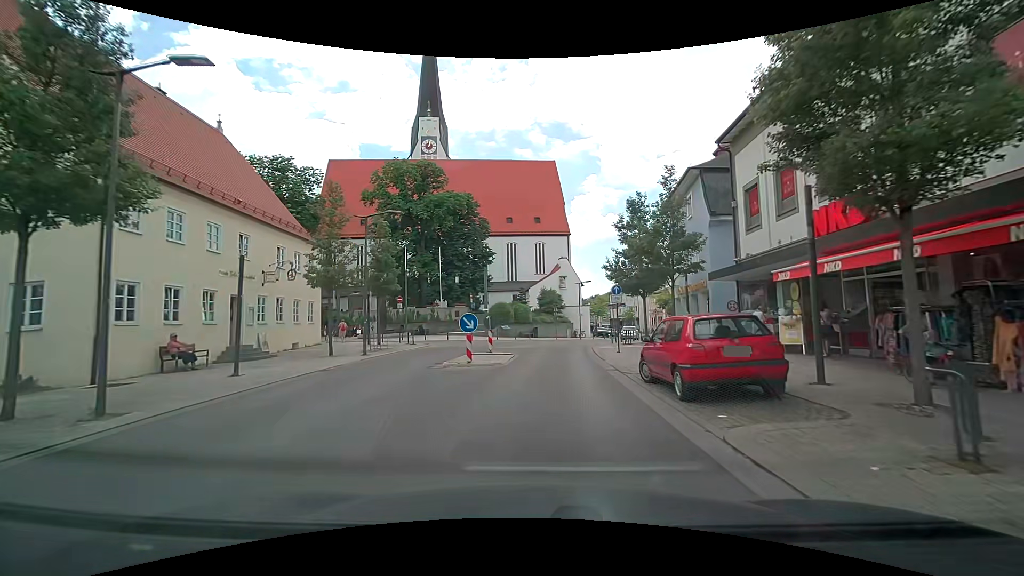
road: tertiary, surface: paving_stones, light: Day
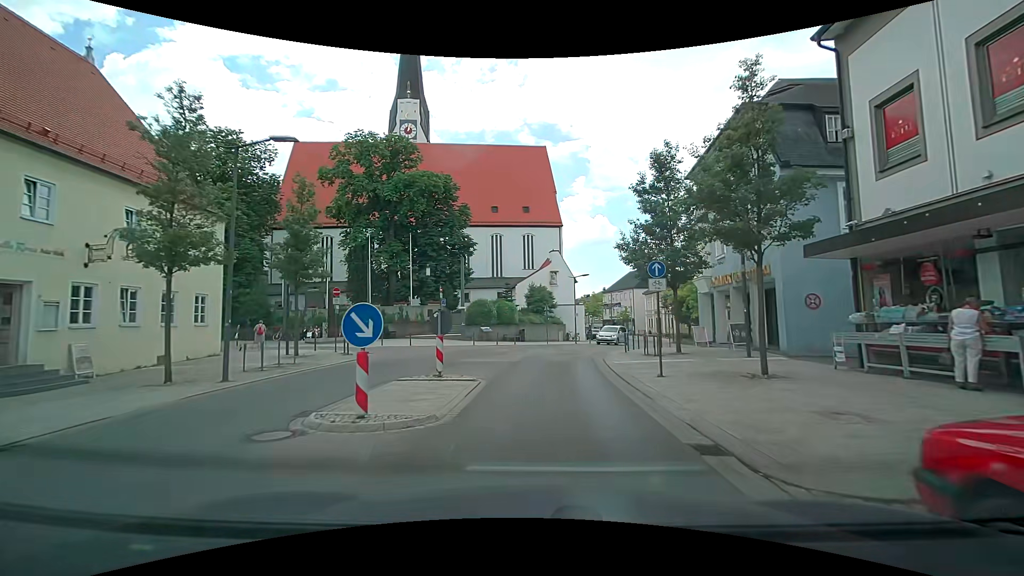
(-0.1, +8.6) m; +1°
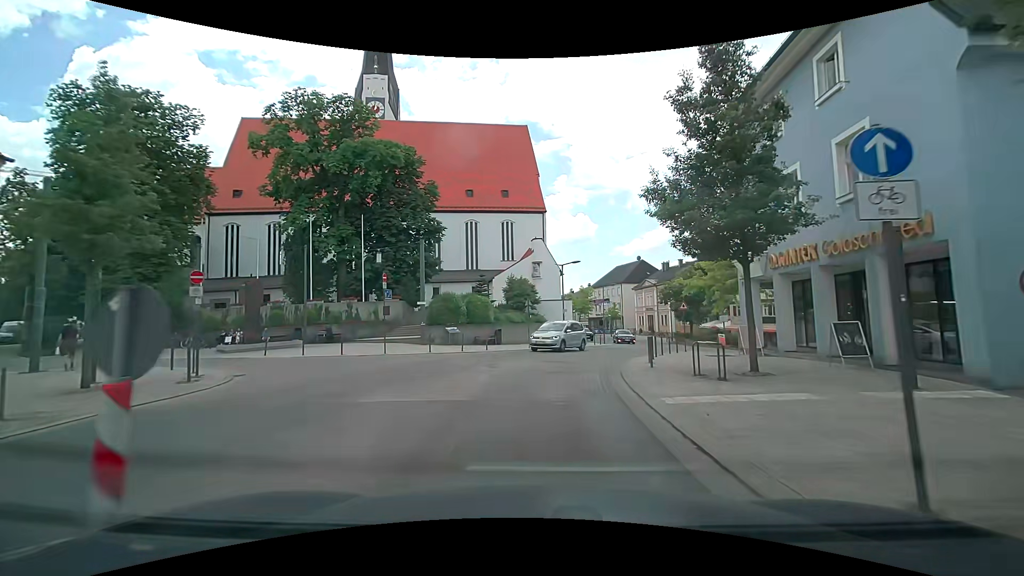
(+0.2, +8.5) m; +3°
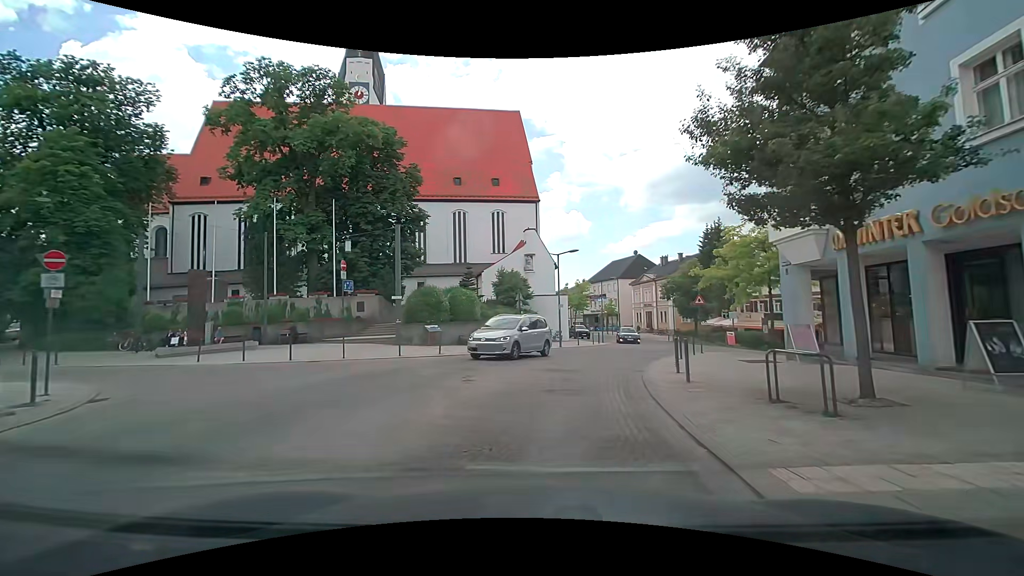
(0.0, +4.2) m; +1°
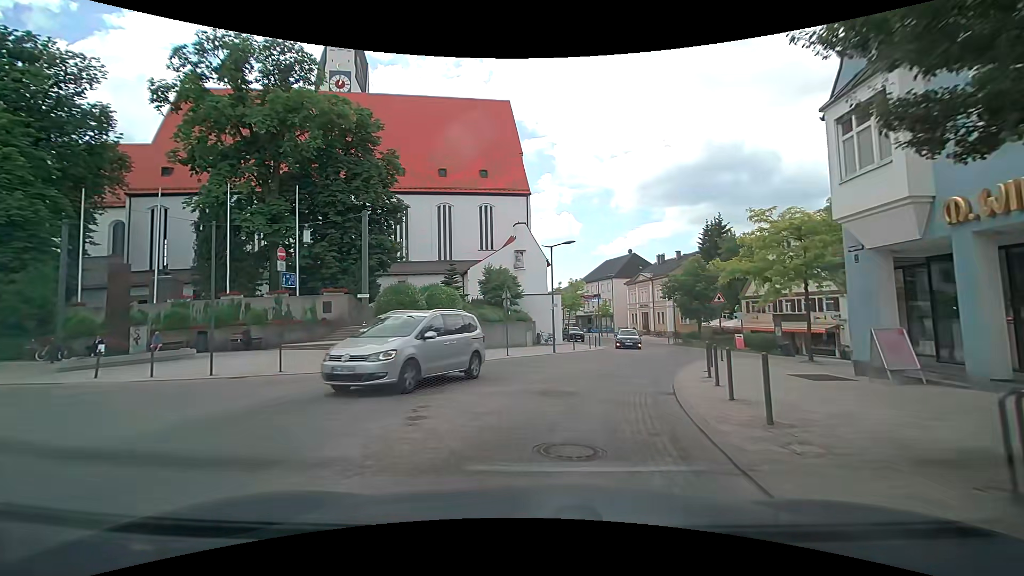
(0.0, +4.0) m; 0°
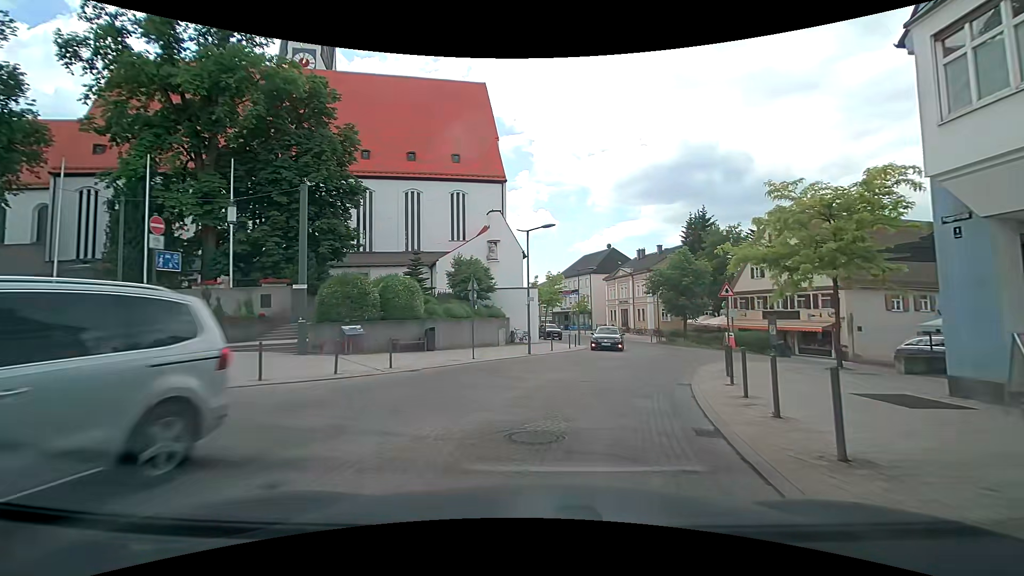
(+0.1, +3.9) m; +2°
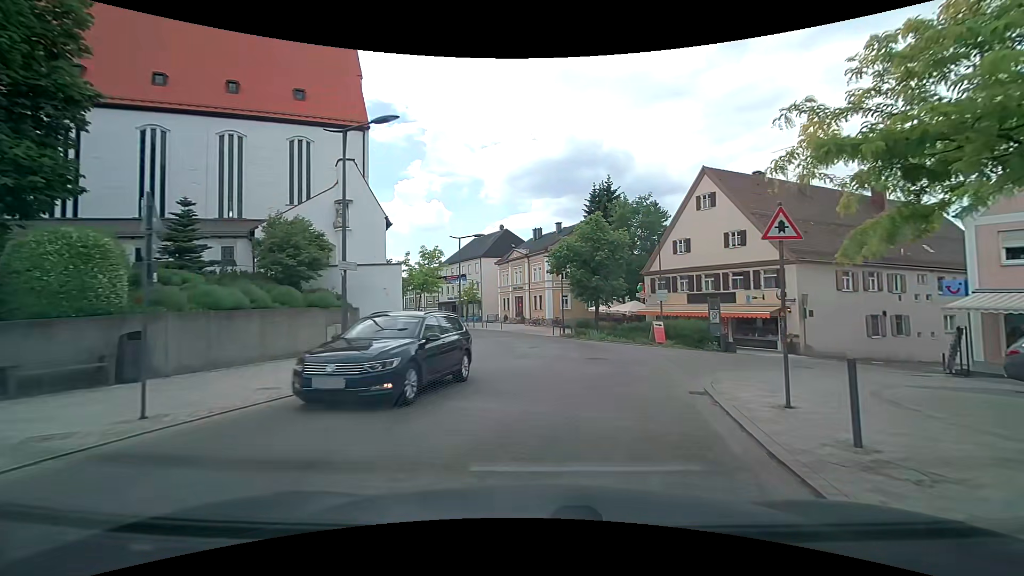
(+1.5, +11.5) m; +15°
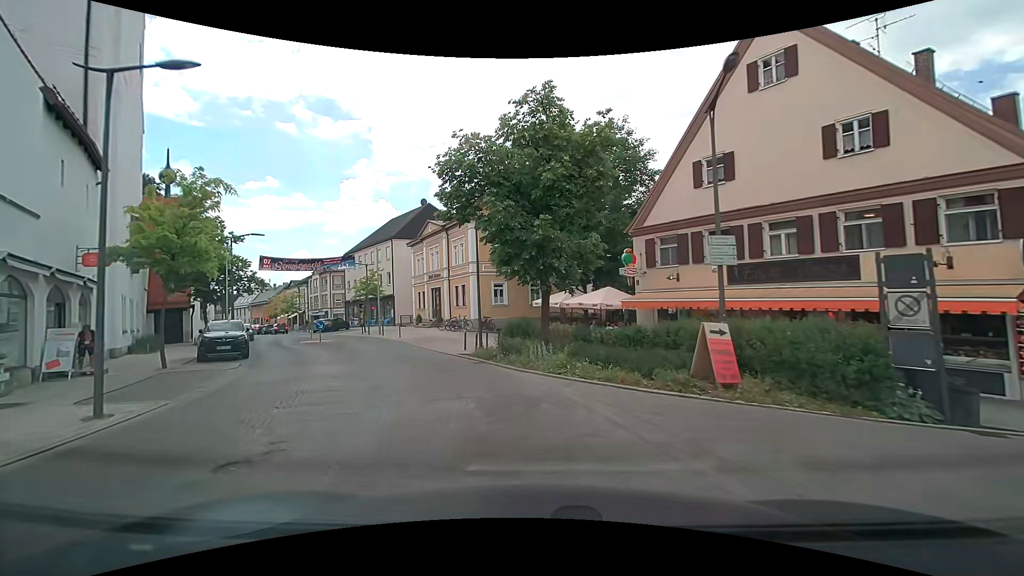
(+1.8, +18.6) m; +4°
(-1, +10) (-4, +19) (-8, +28) (-13, +37) (-18, +46) (-24, +54) (-29, +62) (-35, +70) (-42, +78) (-48, +86) m
